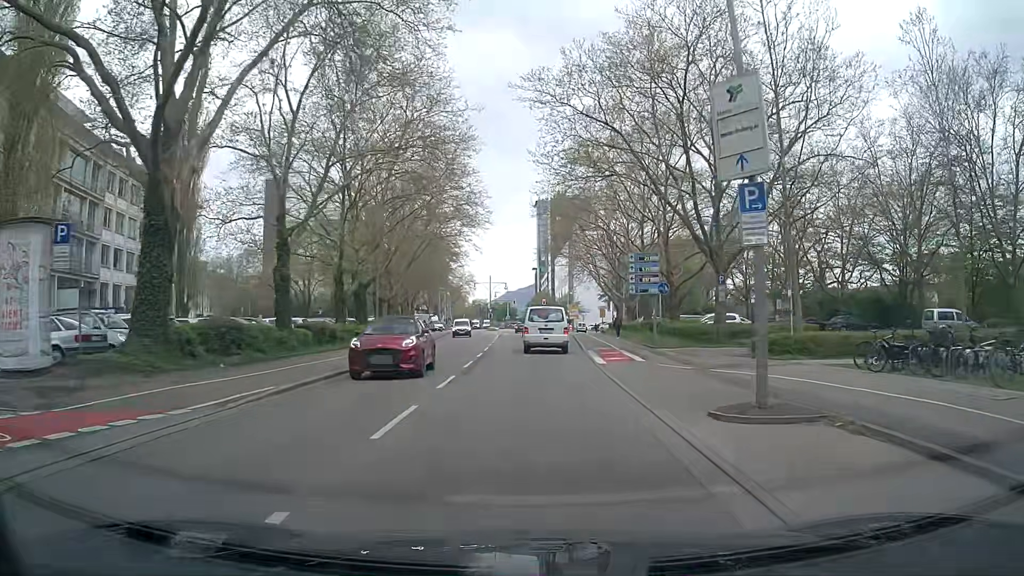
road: secondary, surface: asphalt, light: Day
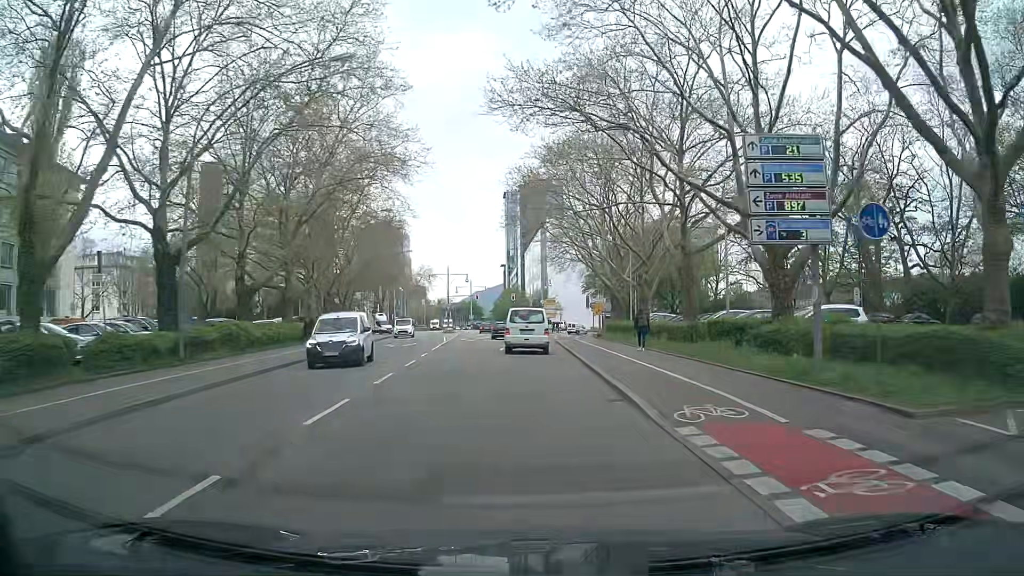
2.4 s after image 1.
(+0.4, +23.1) m; +2°
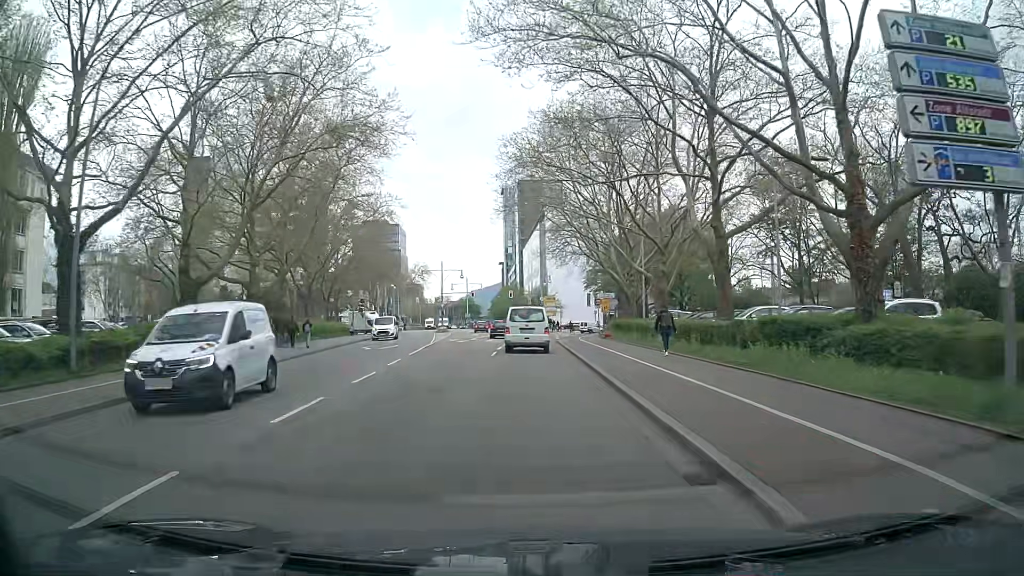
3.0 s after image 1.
(+0.1, +6.0) m; +1°
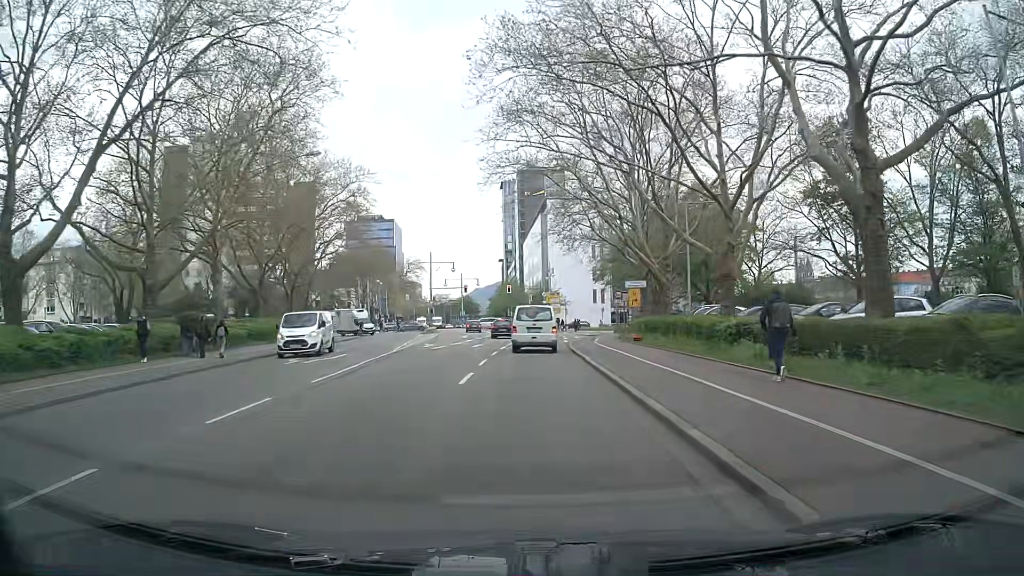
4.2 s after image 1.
(-0.1, +12.2) m; -1°
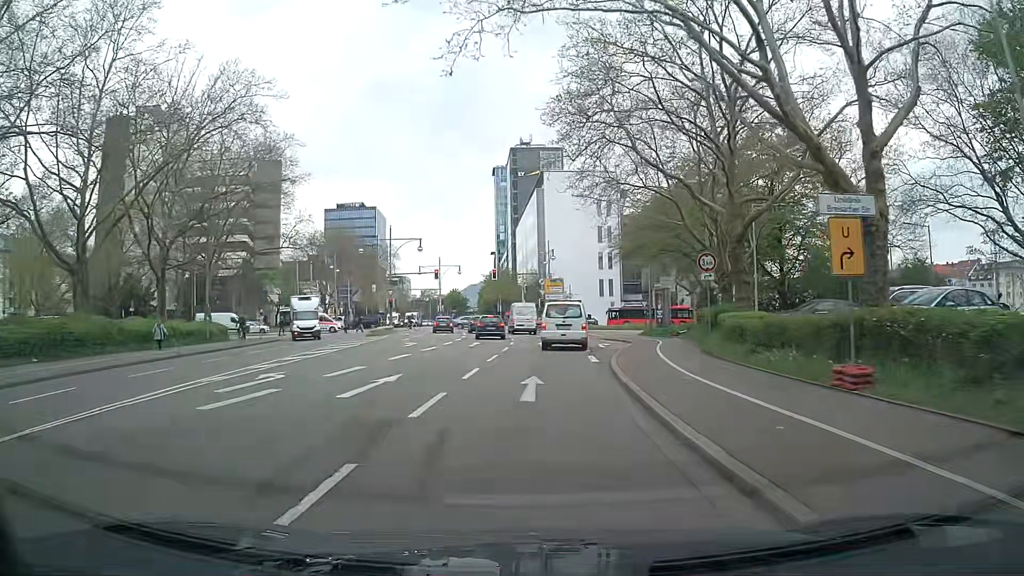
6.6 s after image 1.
(+0.1, +23.0) m; +1°
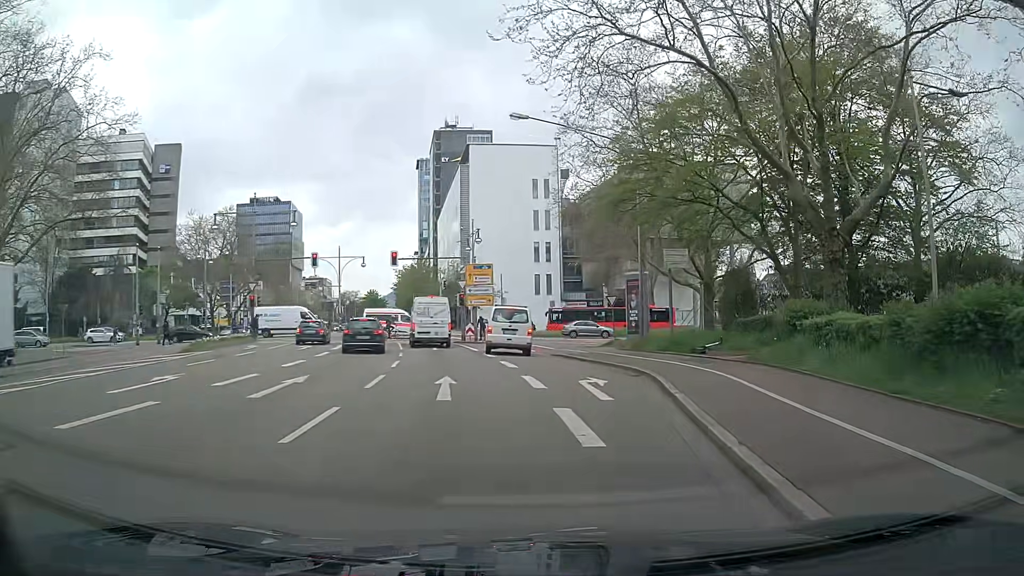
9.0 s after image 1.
(+0.5, +19.7) m; +5°
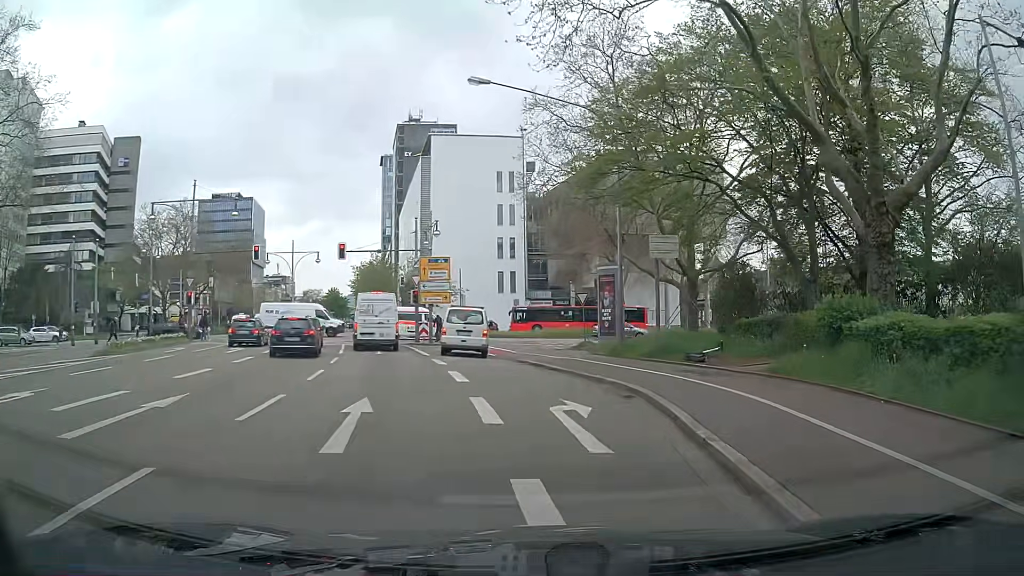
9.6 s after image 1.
(+0.2, +4.4) m; +3°
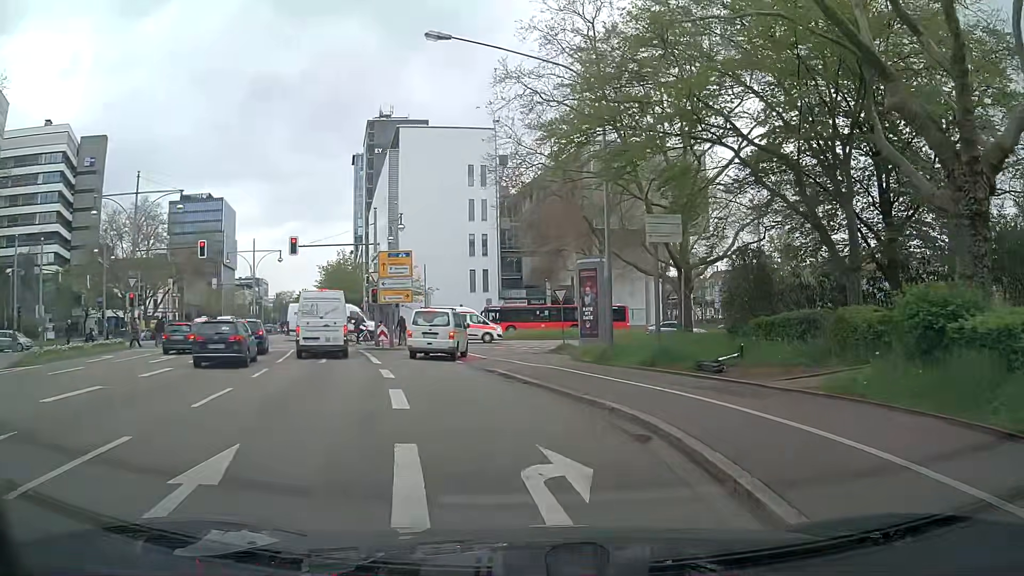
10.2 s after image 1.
(+0.2, +4.3) m; +4°
